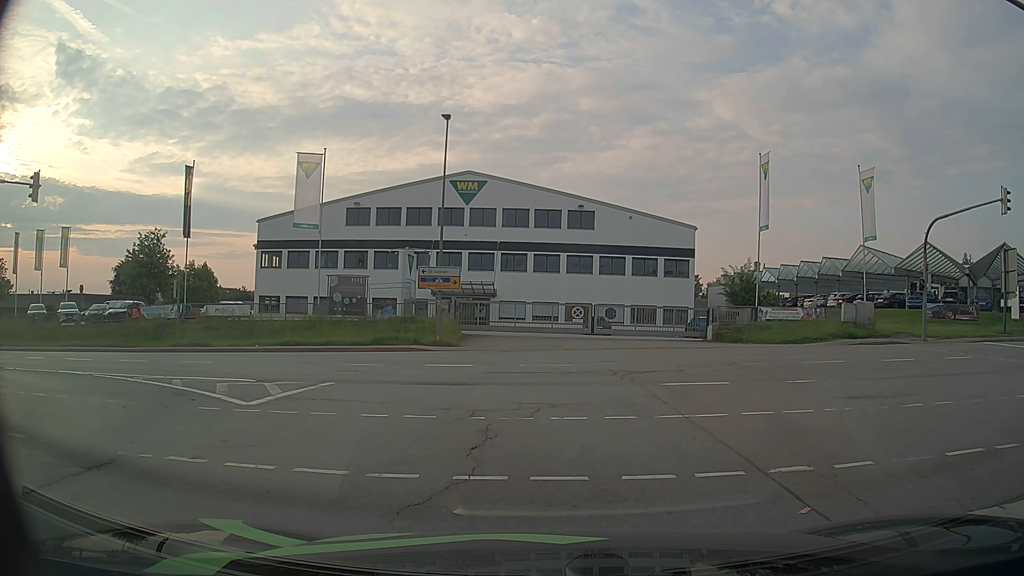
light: Day
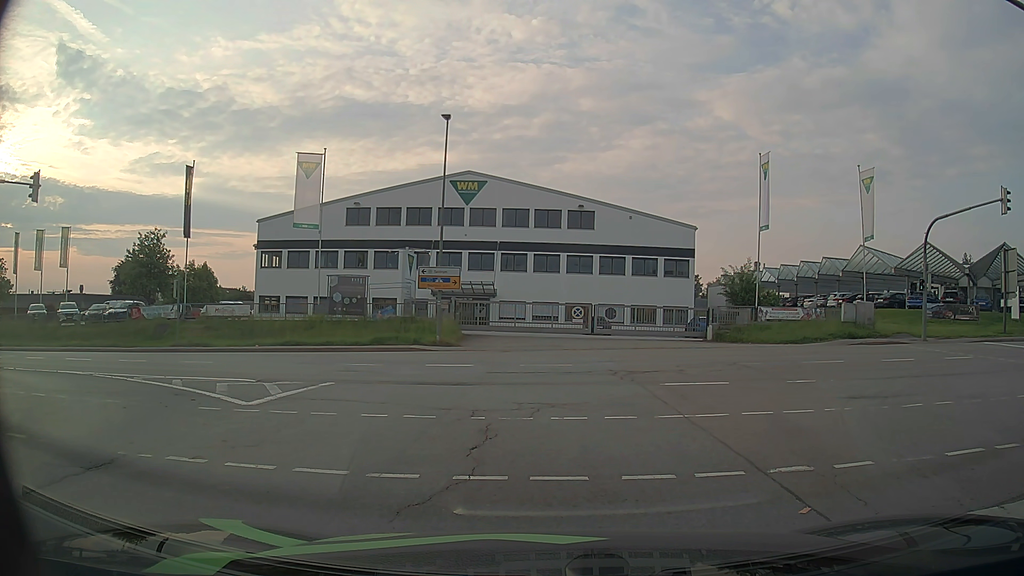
(0.0, 0.0) m; 0°
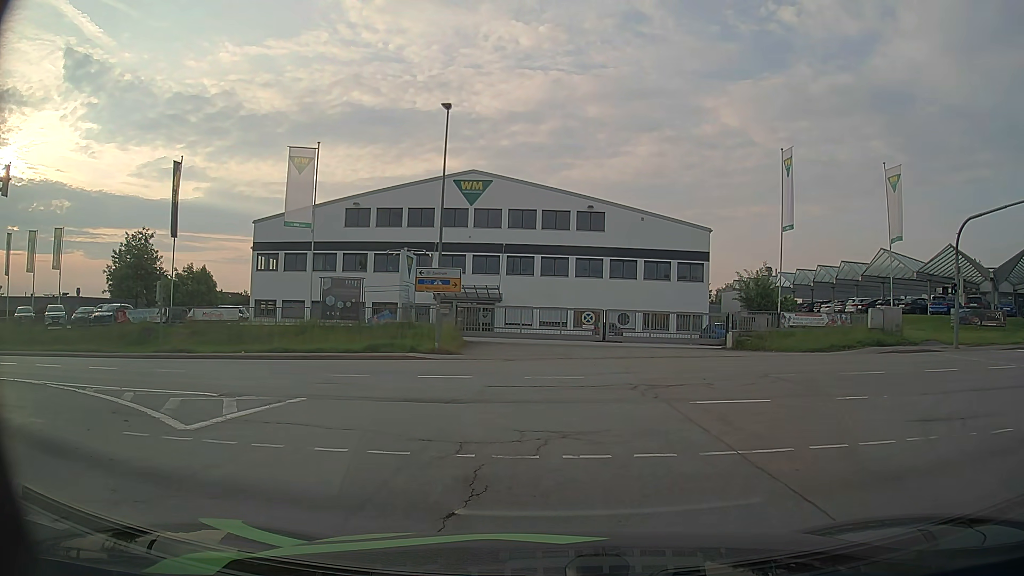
(-0.1, +2.6) m; -1°
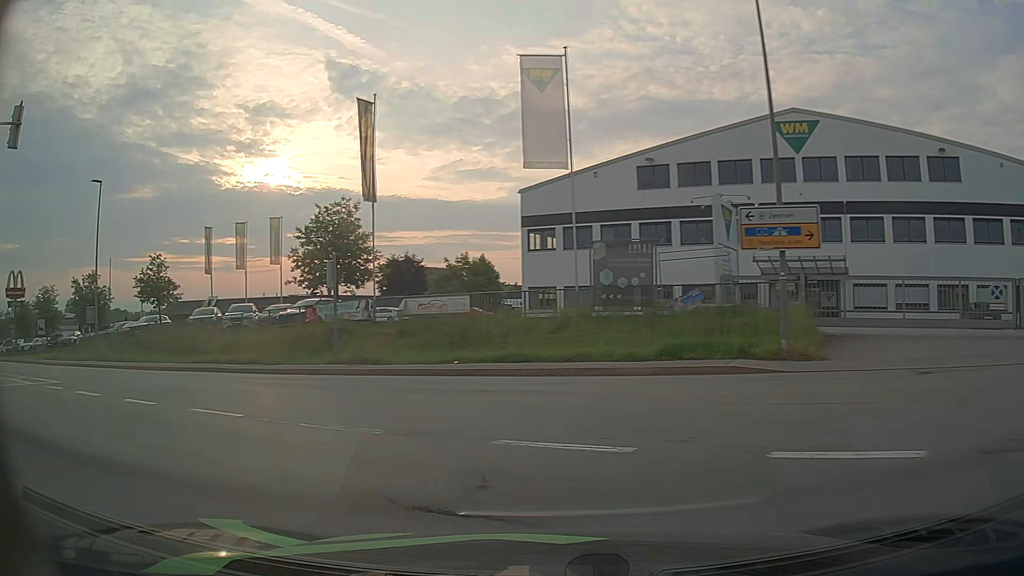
(-1.8, +12.3) m; -26°
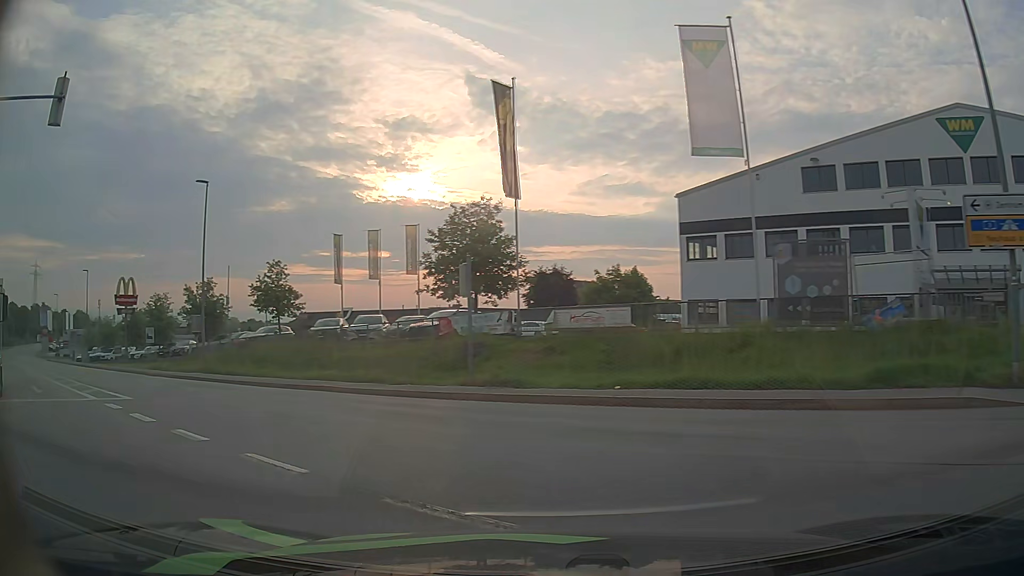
(-0.5, +3.6) m; -15°
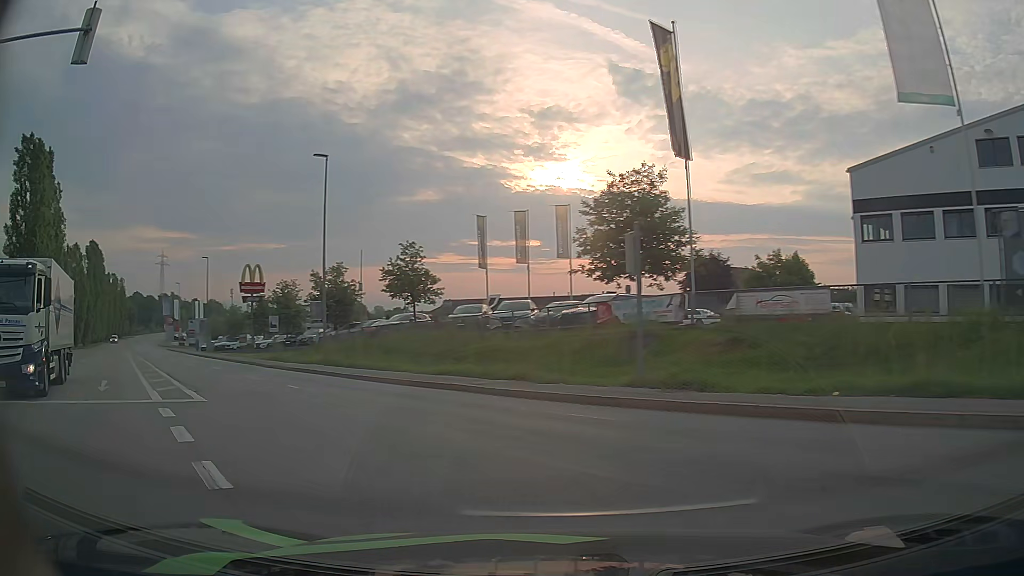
(-0.4, +3.9) m; -12°
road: tertiary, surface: asphalt
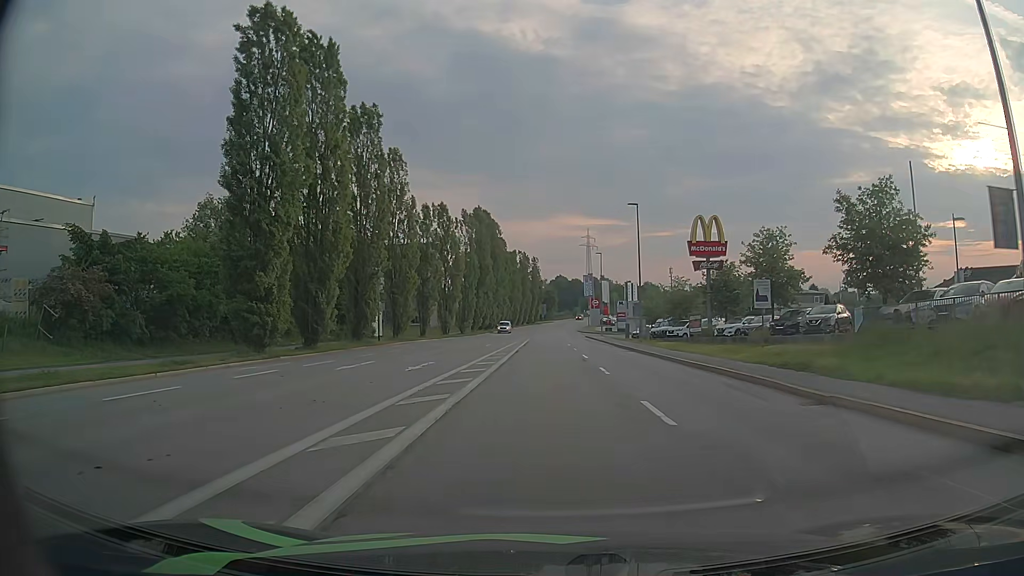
(-10.5, +21.7) m; -37°
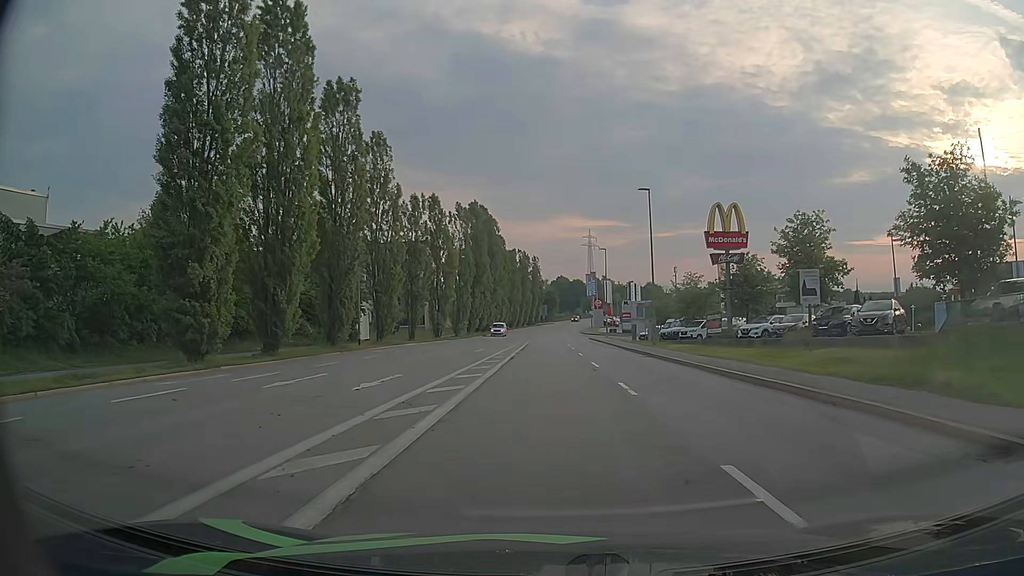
(0.0, +5.8) m; 0°
(0, +10) (0, +20) (0, +30) (+1, +40) (+2, +50) (+2, +60) (+3, +70) (+3, +80) (+3, +90) (+3, +100) m
